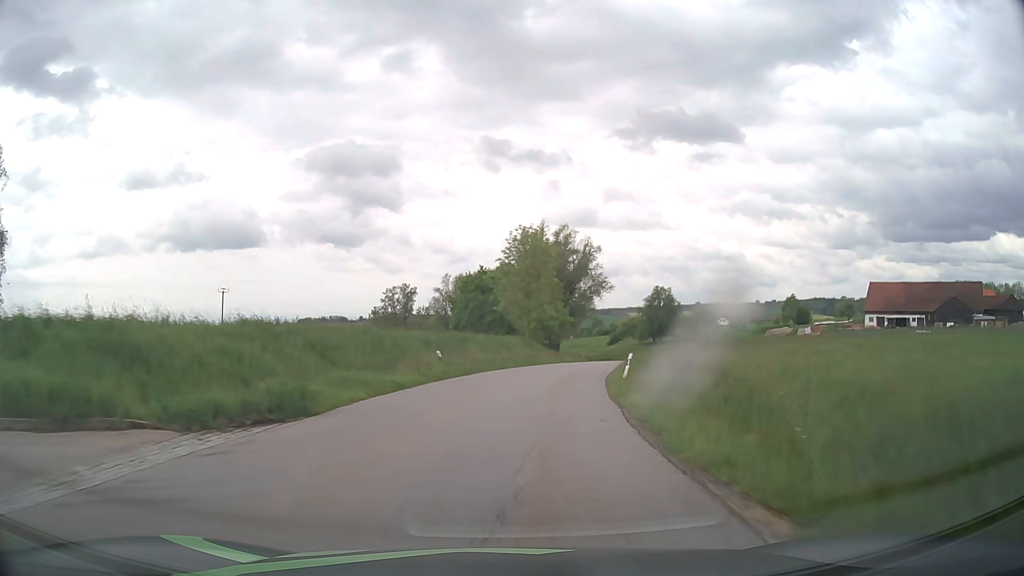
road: tertiary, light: Day
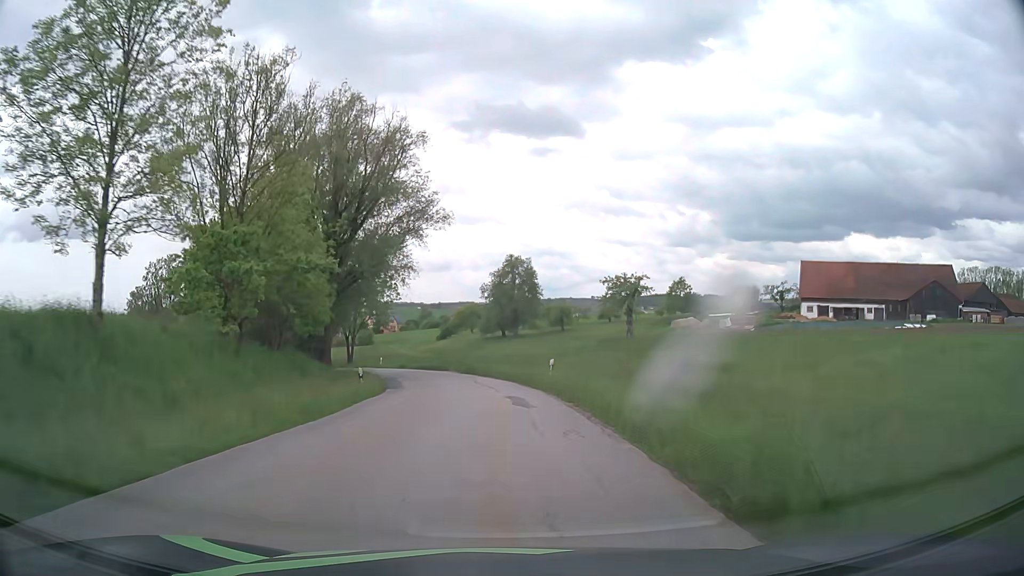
(+7.8, +49.8) m; +15°
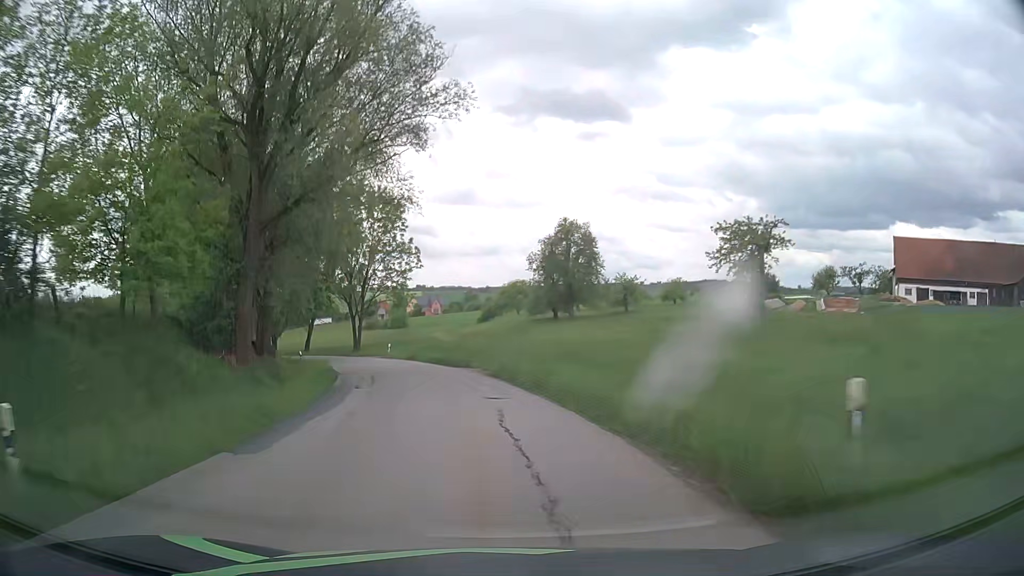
(-0.4, +20.4) m; -3°
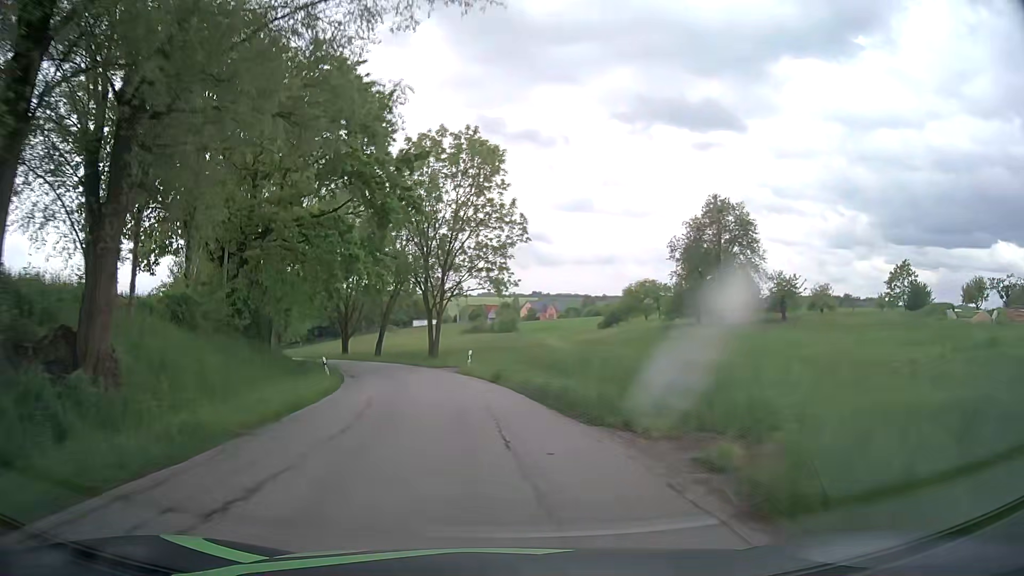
(-1.7, +20.2) m; -10°
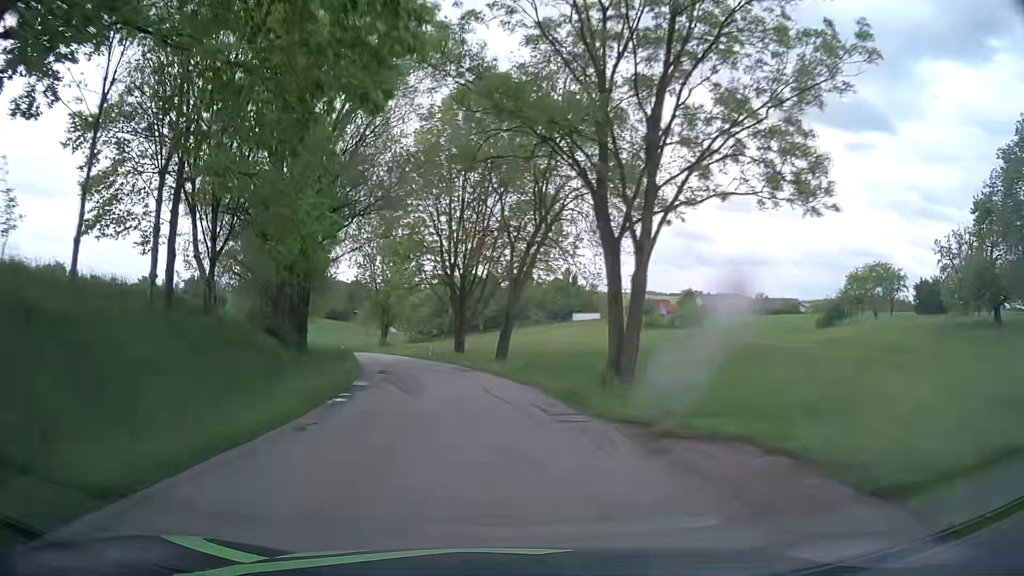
(-3.9, +30.5) m; -14°
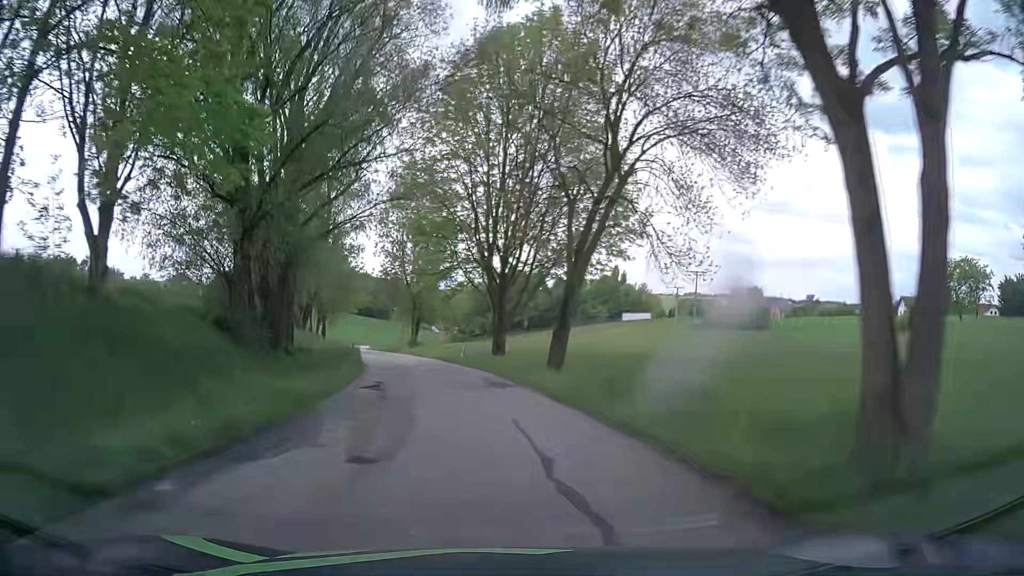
(-0.4, +10.6) m; -4°
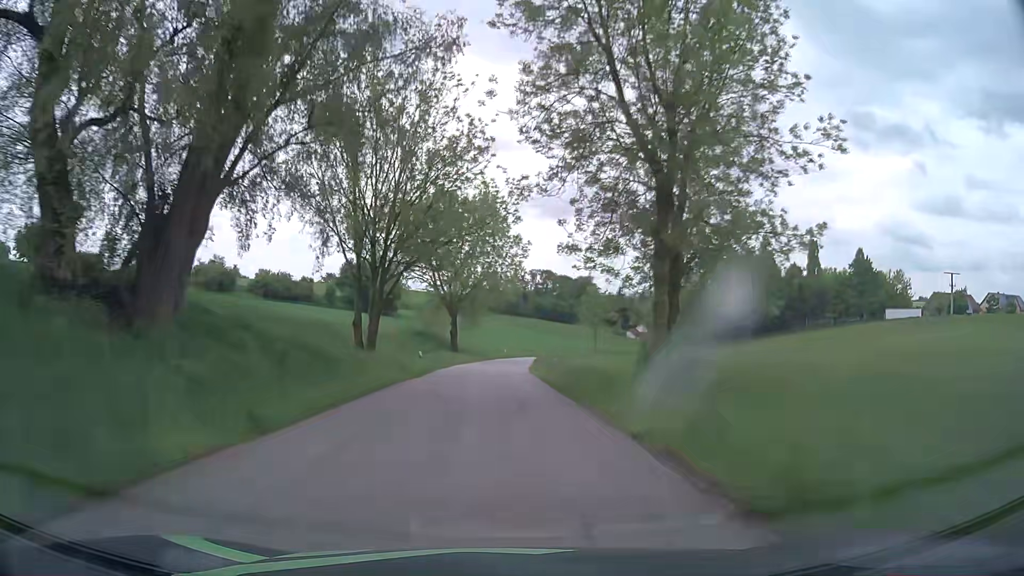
(-8.5, +54.1) m; -17°
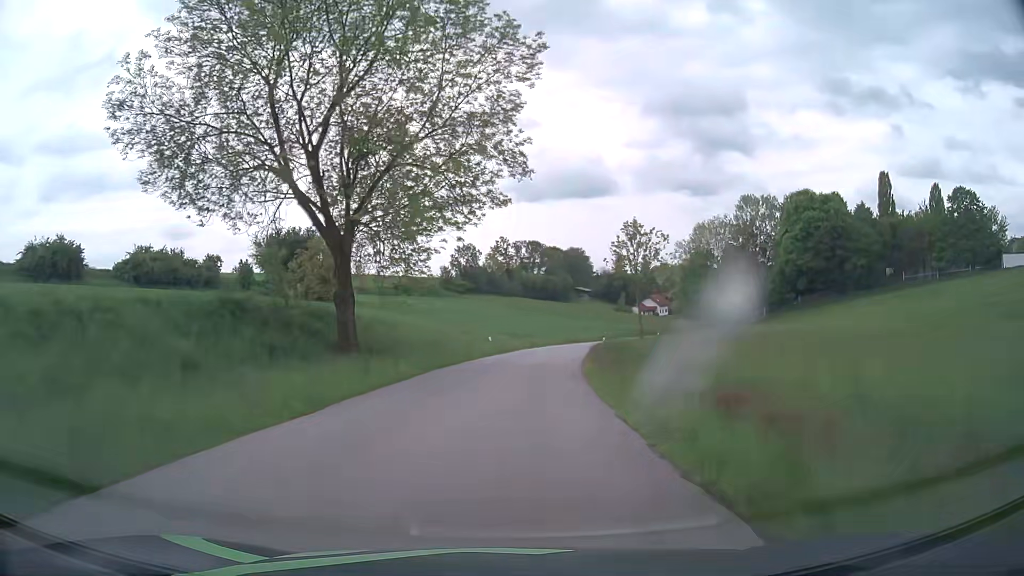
(0.0, +44.4) m; +2°
(0, +10) (0, +20) (+1, +30) (+2, +40) (+4, +50) (+6, +60) (+9, +69) (+11, +79) (+15, +88) (+18, +98) m
